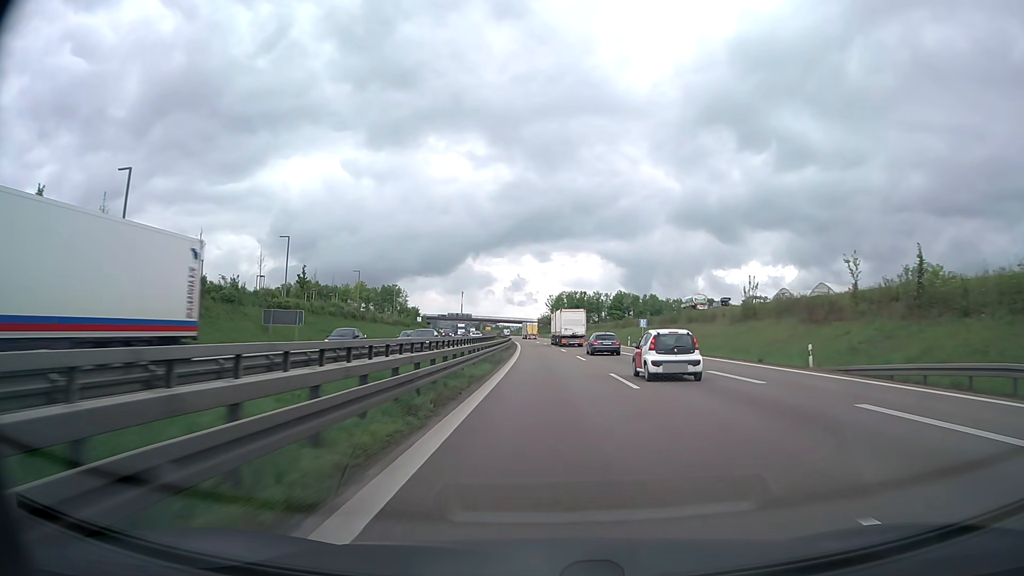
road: trunk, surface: asphalt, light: Day
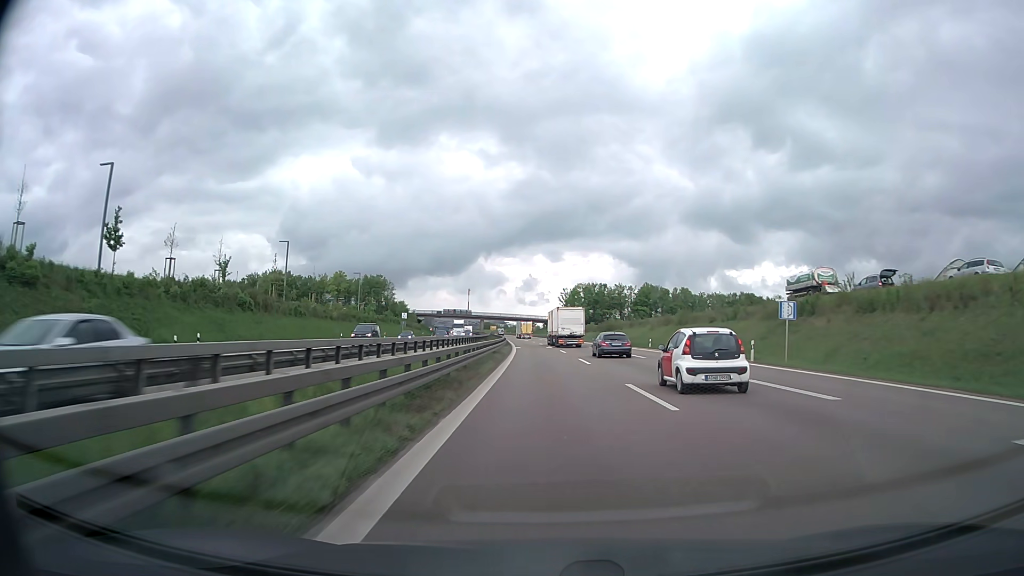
(-0.3, +40.9) m; -1°
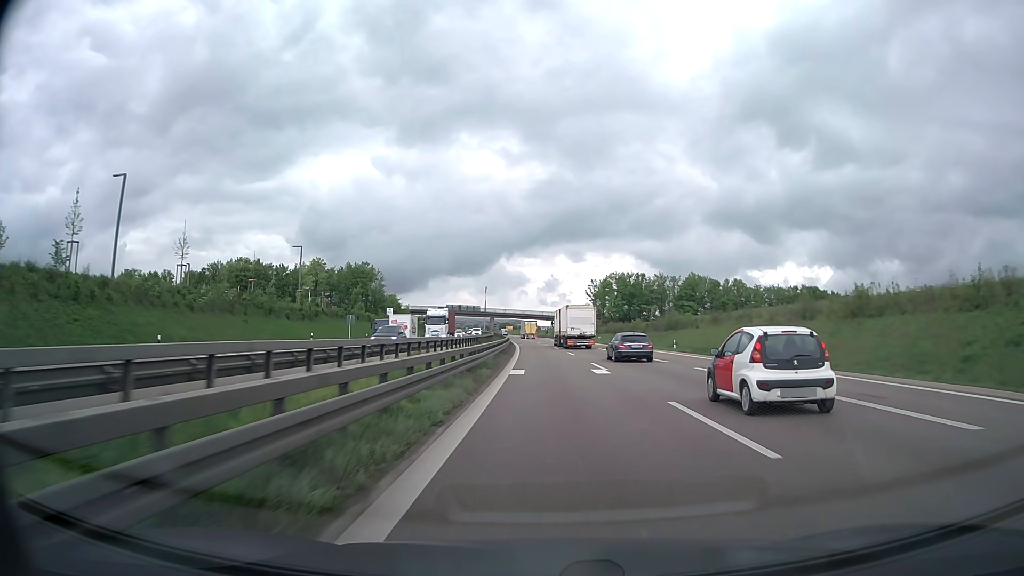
(-0.6, +40.7) m; -2°
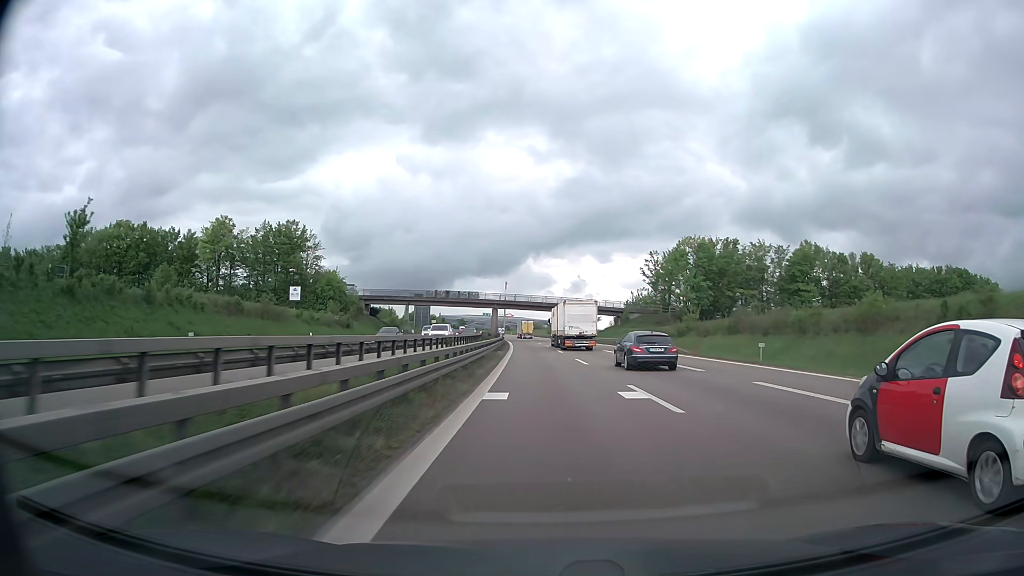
(-1.3, +67.9) m; -2°
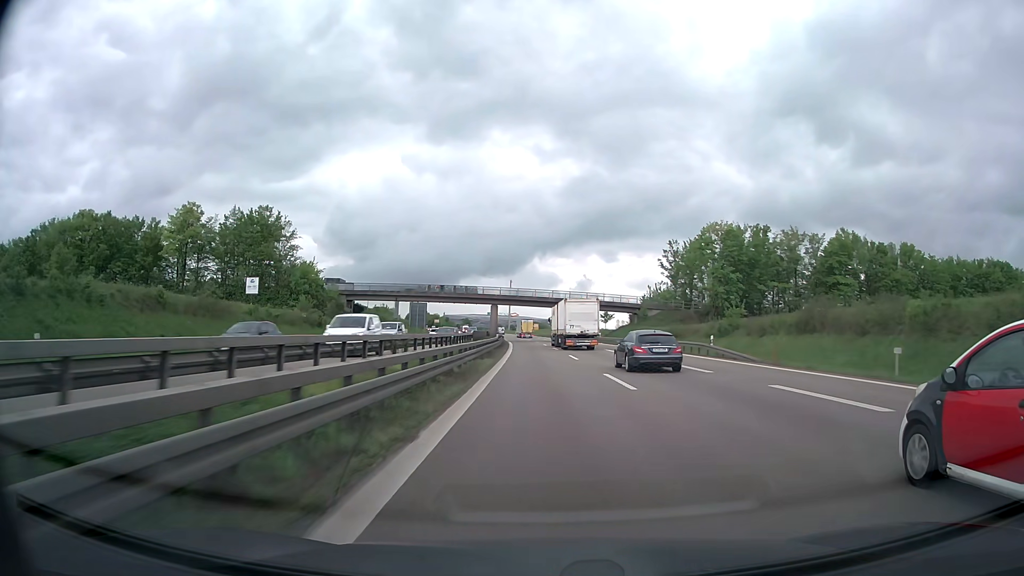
(0.0, +13.6) m; 0°
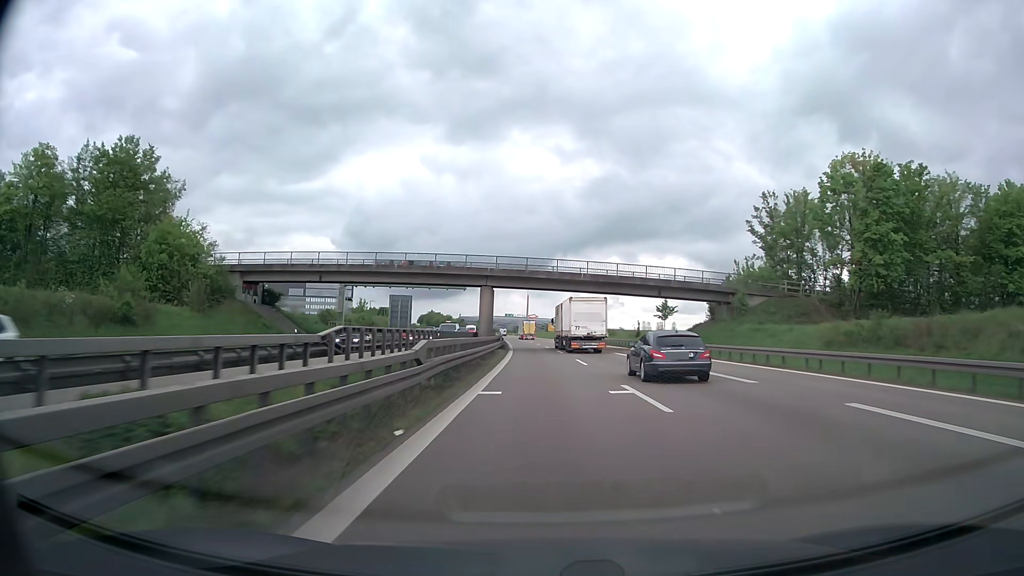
(-0.6, +40.5) m; -2°
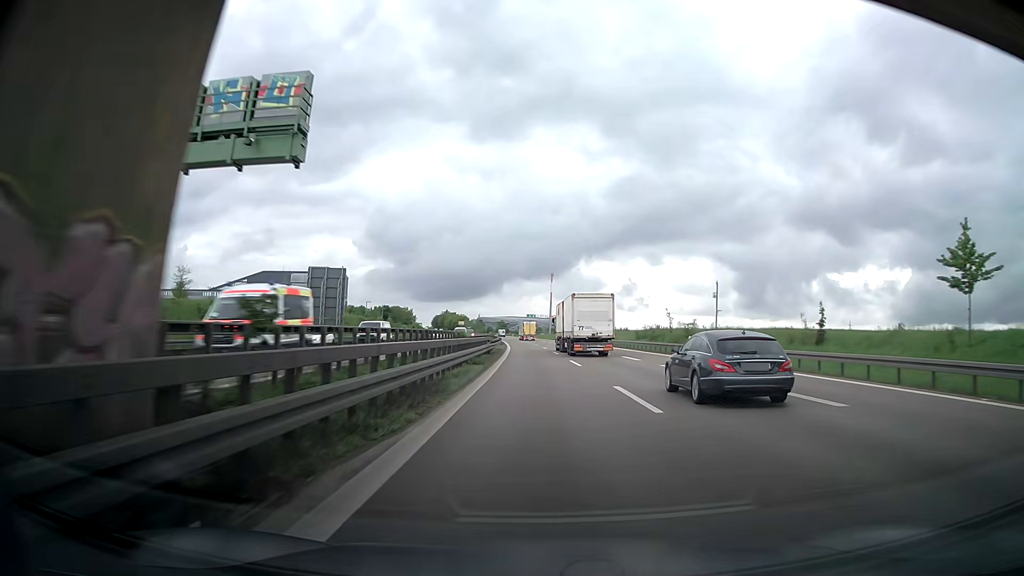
(-1.0, +54.0) m; -2°
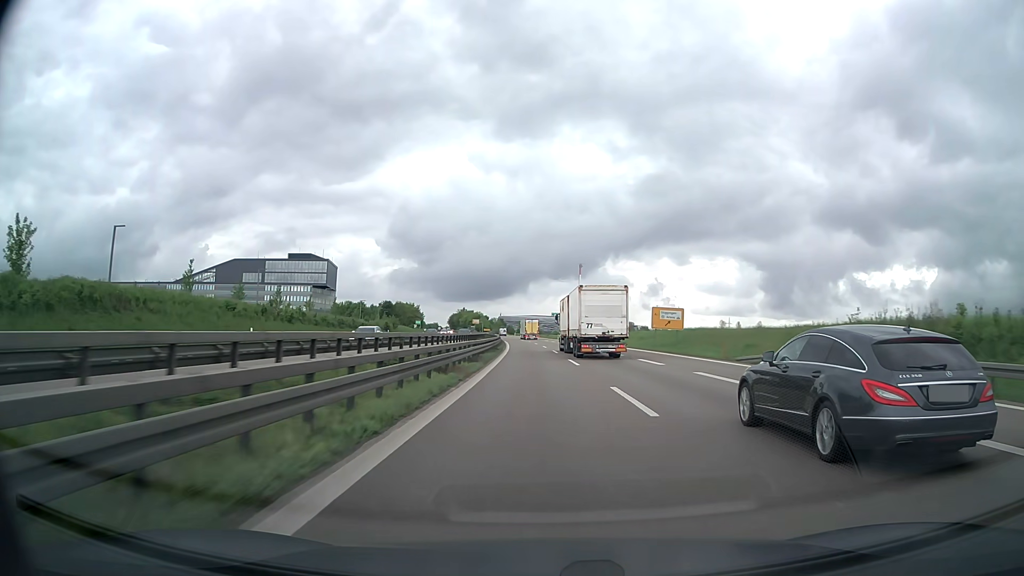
(-0.9, +54.9) m; -2°
(0, +10) (0, +20) (0, +30) (-1, +40) (-1, +50) (-2, +60) (-2, +70) (-3, +80) (-3, +90) (-4, +100) m
